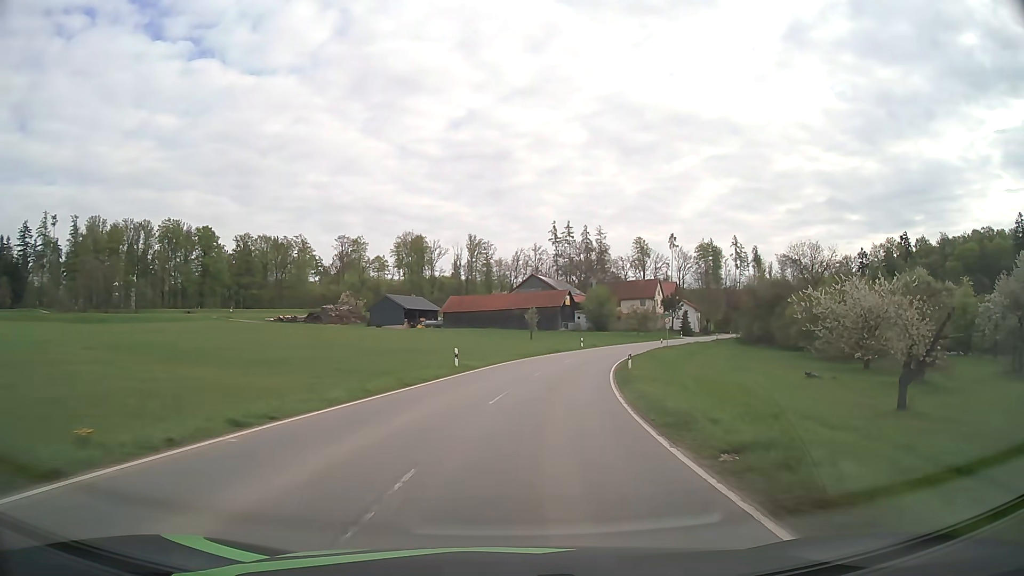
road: tertiary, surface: asphalt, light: Day
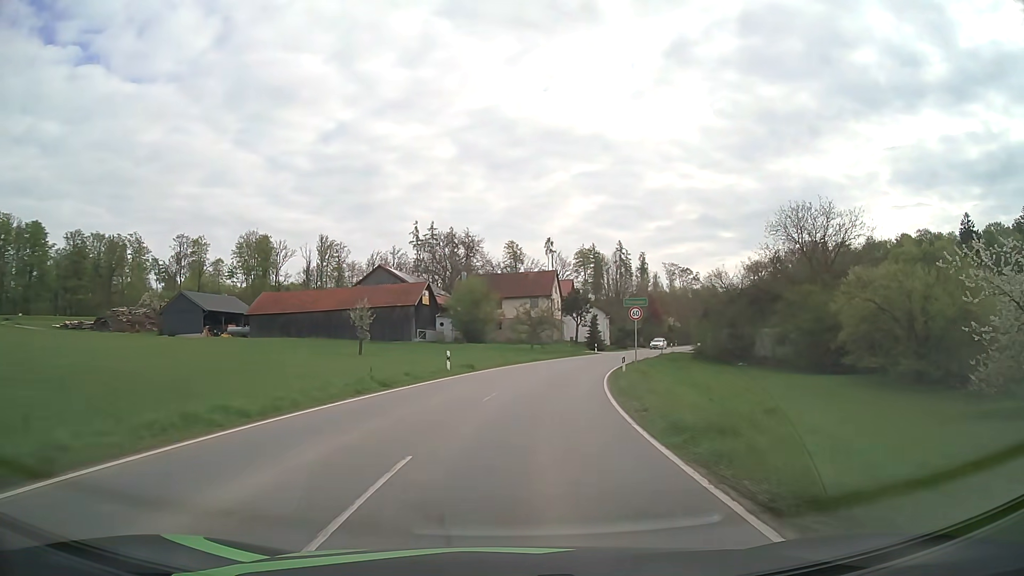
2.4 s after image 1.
(+3.5, +35.3) m; +11°
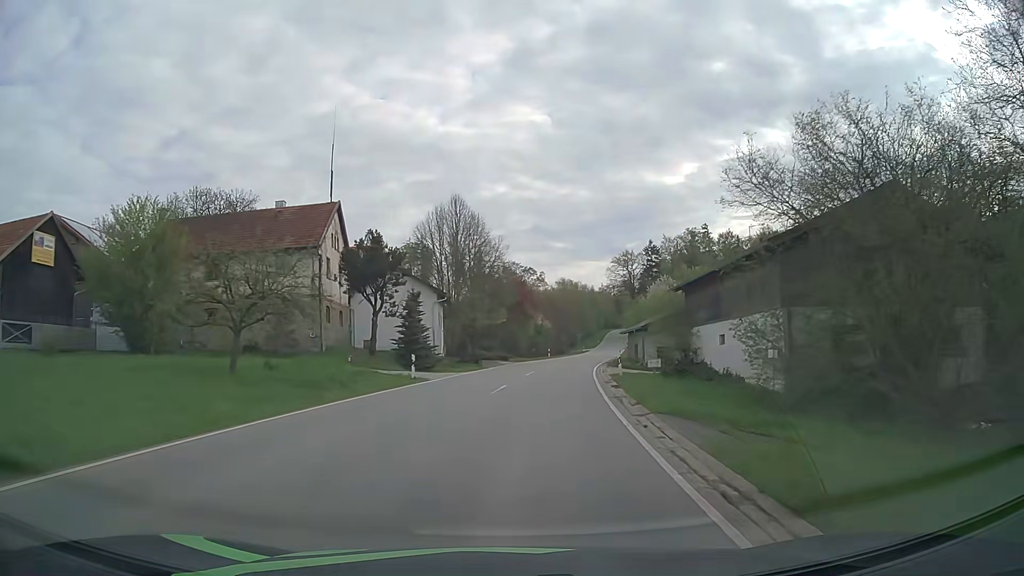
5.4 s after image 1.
(+6.1, +44.4) m; +15°
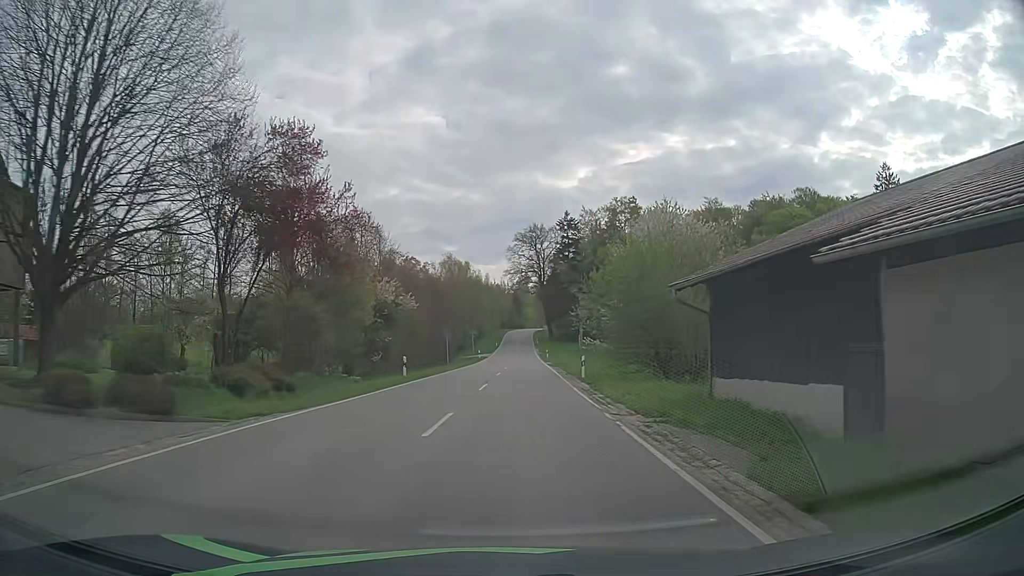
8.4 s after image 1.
(+4.0, +45.1) m; +10°
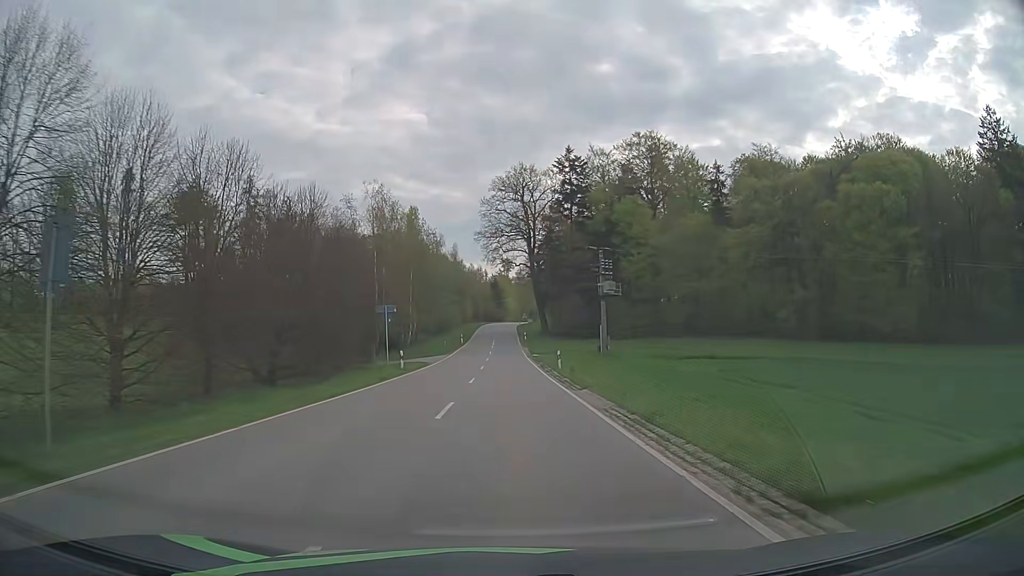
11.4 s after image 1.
(+0.8, +45.7) m; +1°
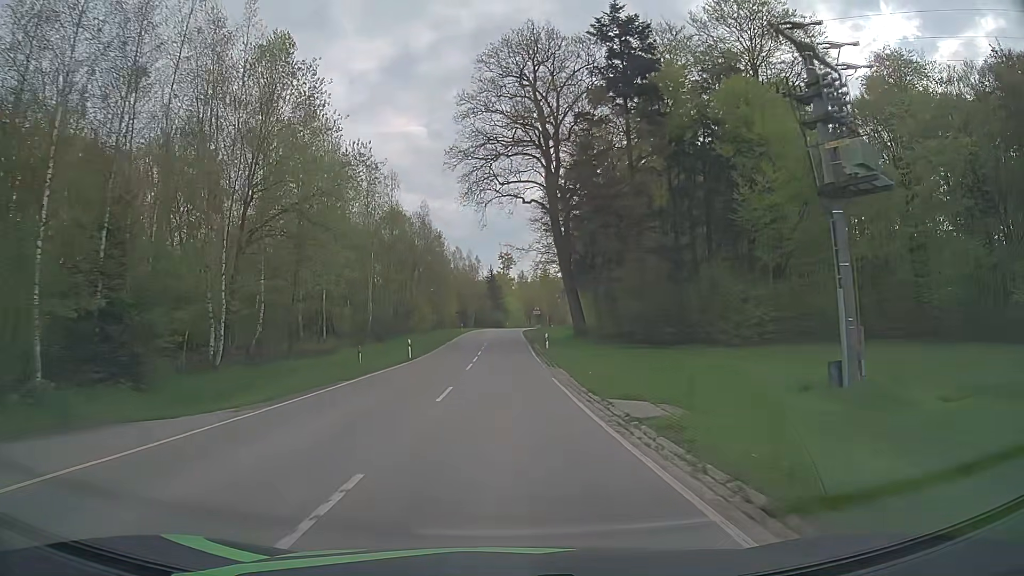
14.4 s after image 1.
(+0.4, +45.7) m; 0°
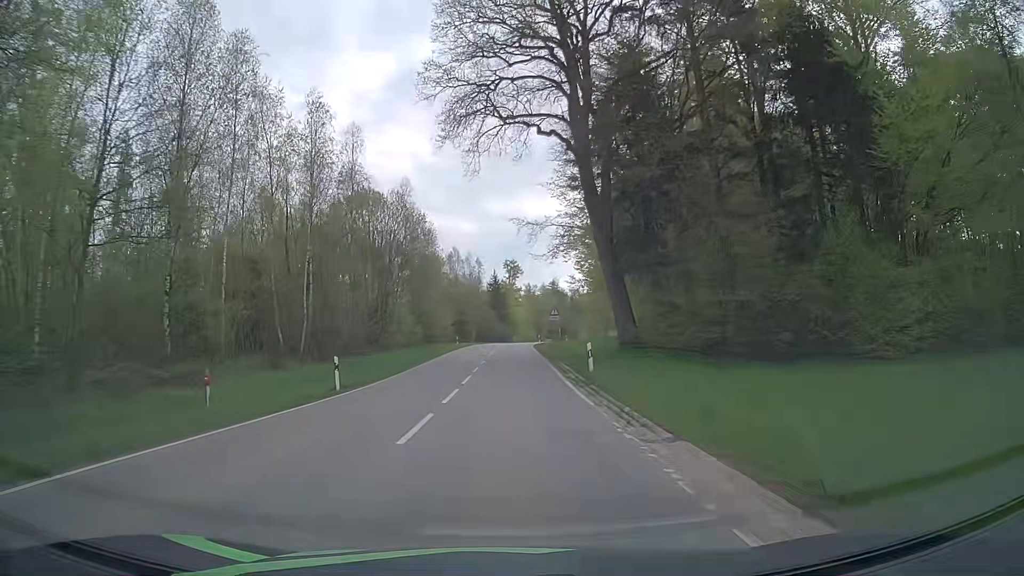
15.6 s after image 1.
(+0.1, +18.1) m; 0°
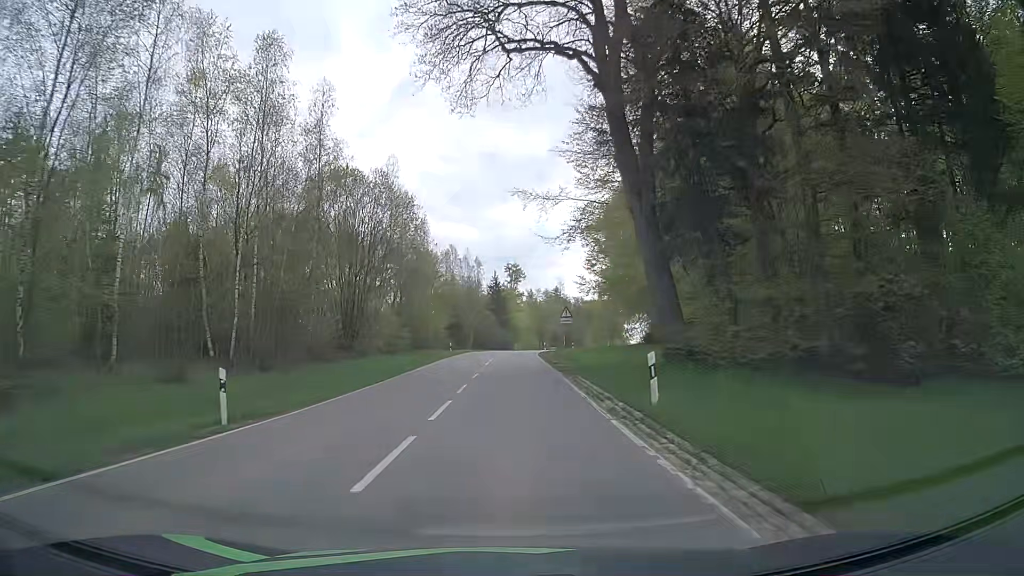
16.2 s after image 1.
(0.0, +8.9) m; 0°
(0, +10) (0, +20) (0, +30) (0, +40) (+1, +50) (+1, +60) (+2, +70) (+3, +80) (+5, +90) (+8, +99) m
